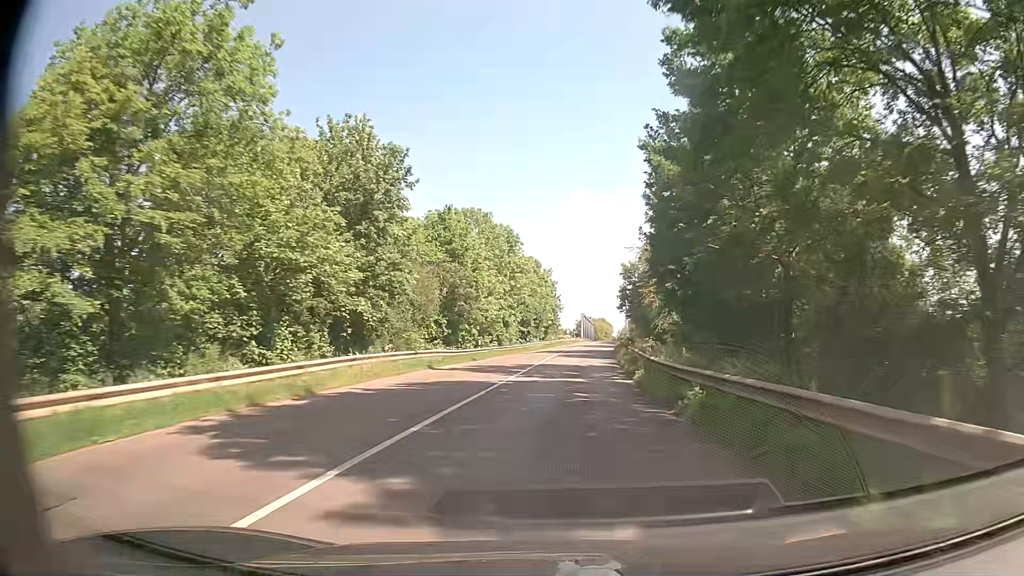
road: secondary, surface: asphalt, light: Day
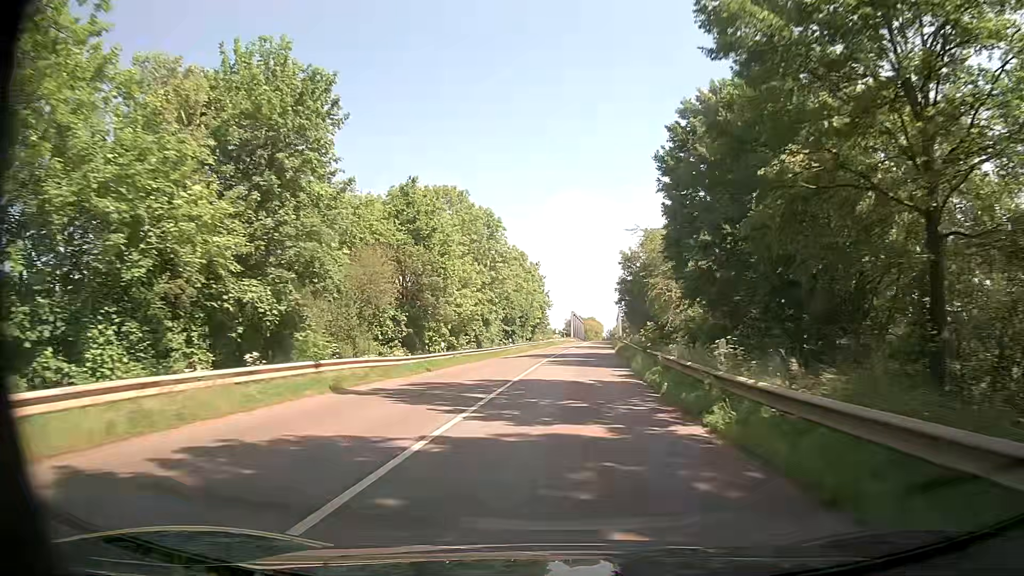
(+0.2, +11.2) m; +1°
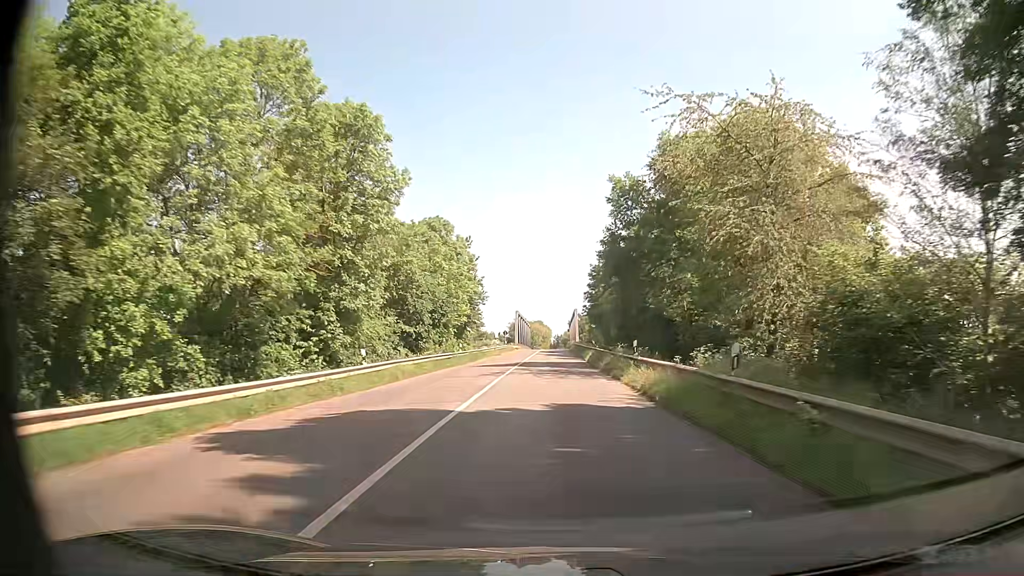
(+1.6, +33.6) m; +5°
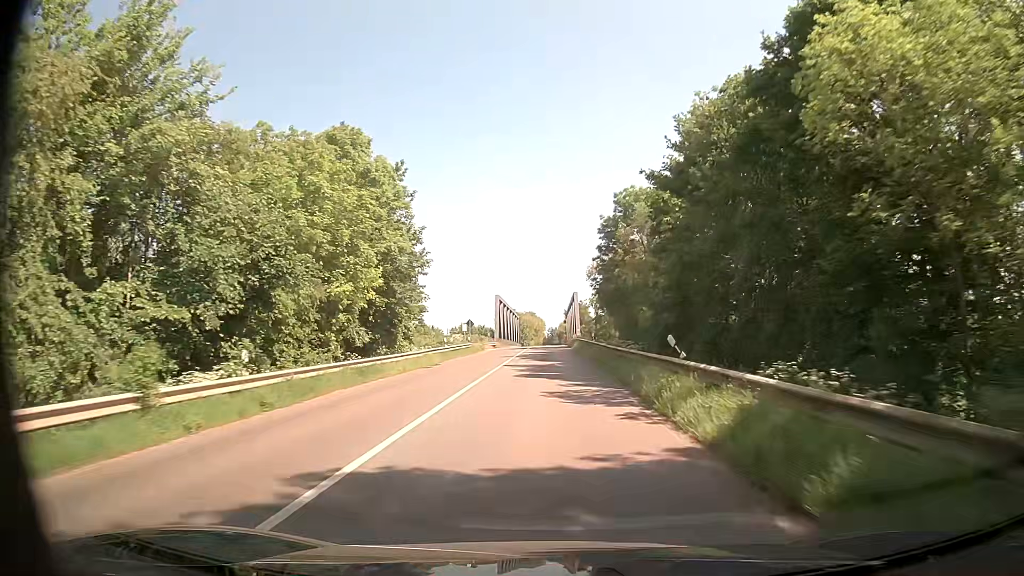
(+0.6, +33.4) m; +1°
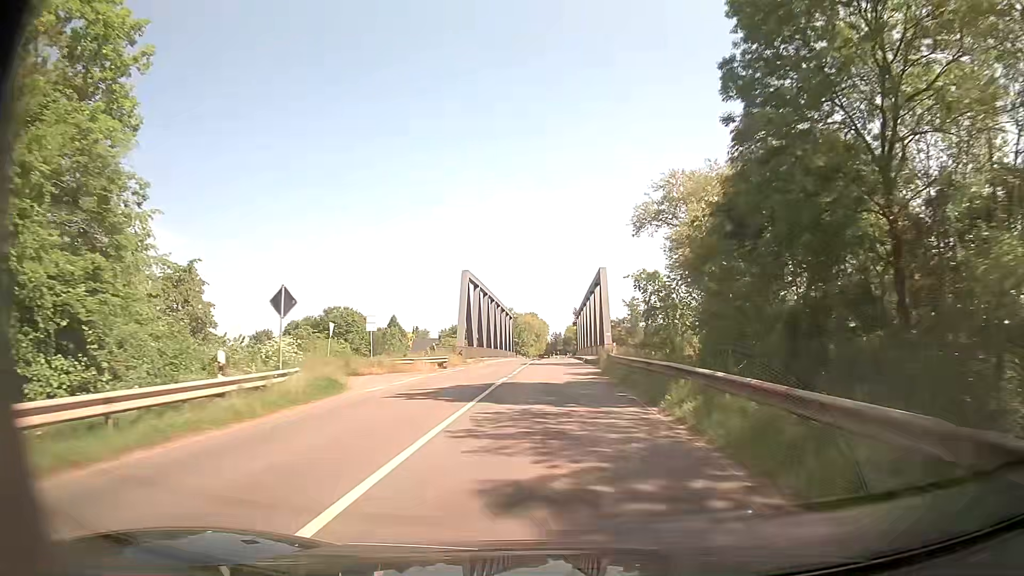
(-0.4, +43.0) m; -1°
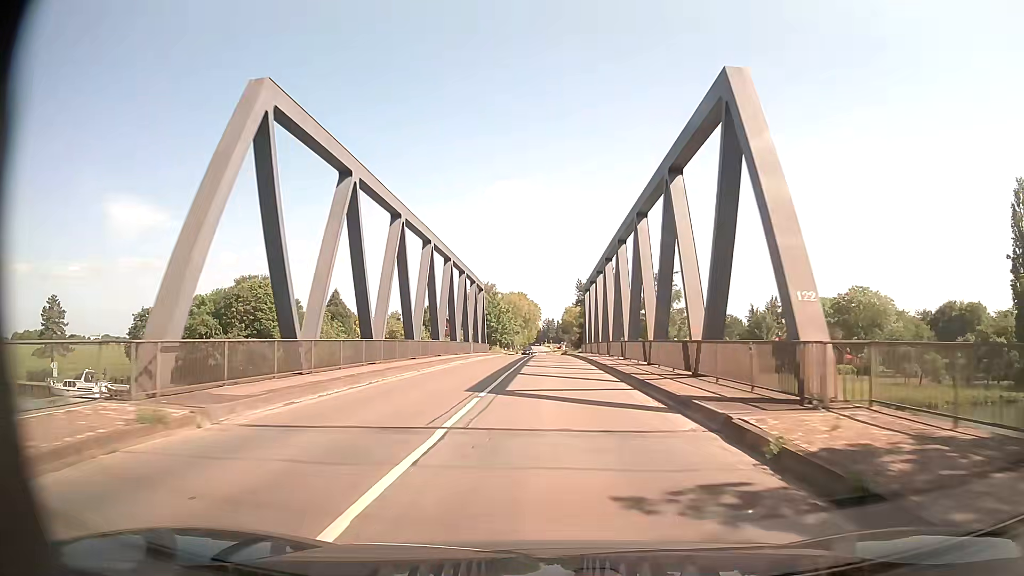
(+0.2, +42.3) m; +1°
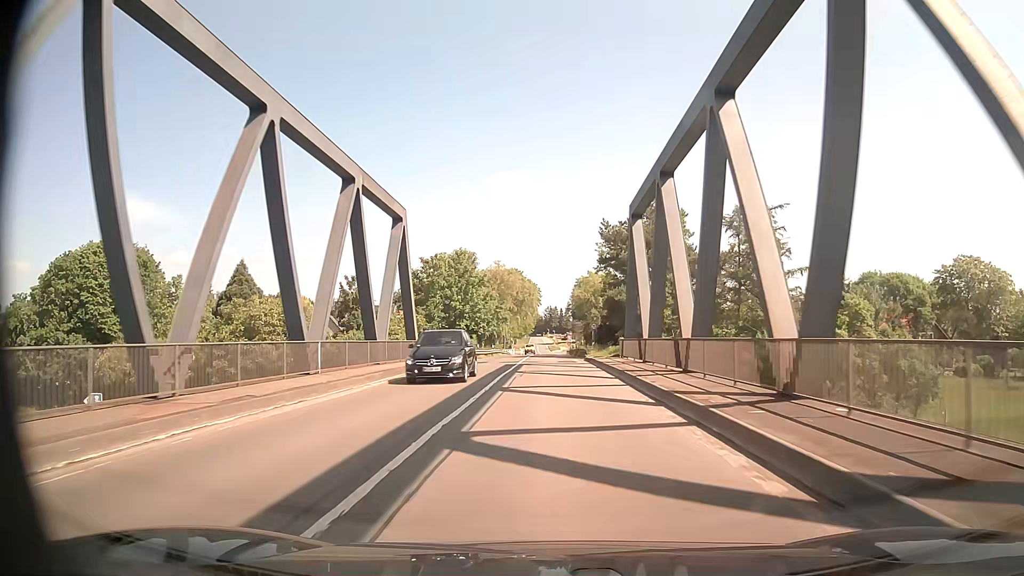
(+0.2, +41.9) m; 0°
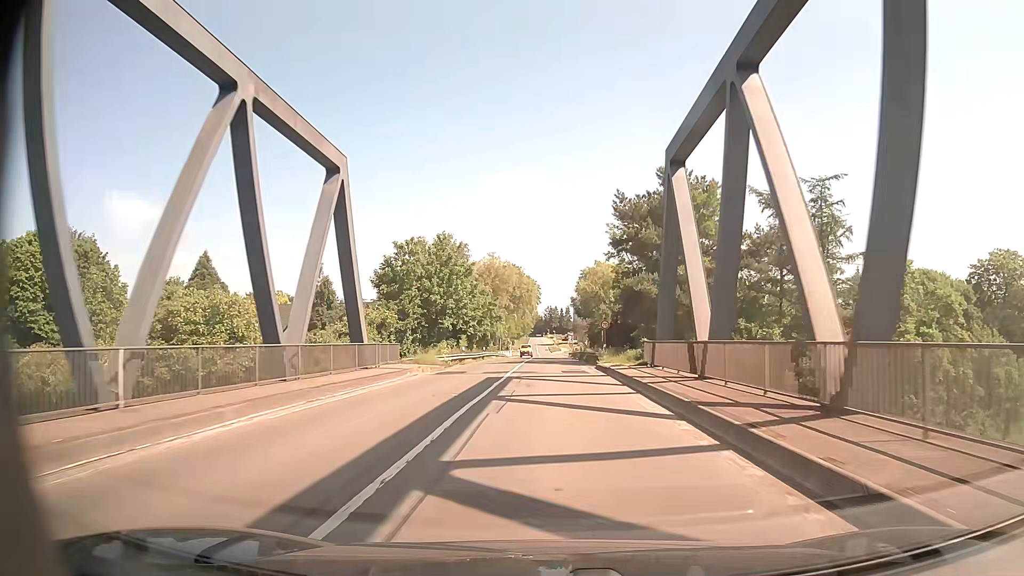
(-0.1, +10.5) m; -1°
(0, +10) (0, +20) (0, +30) (0, +40) (0, +50) (0, +60) (0, +70) (+1, +80) (+1, +90) (+1, +100) m
